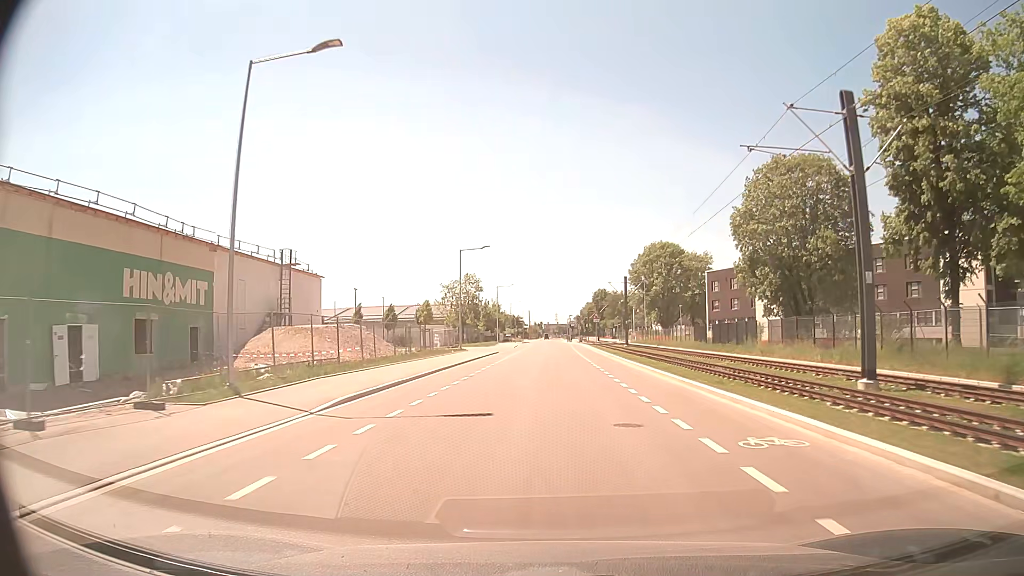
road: residential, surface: asphalt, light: Day
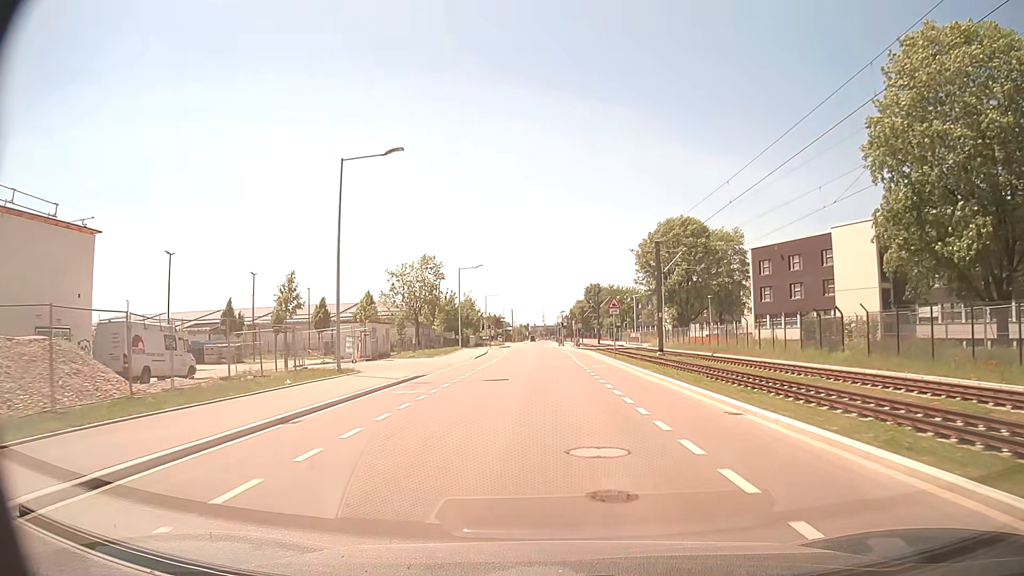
(+0.3, +30.0) m; +2°
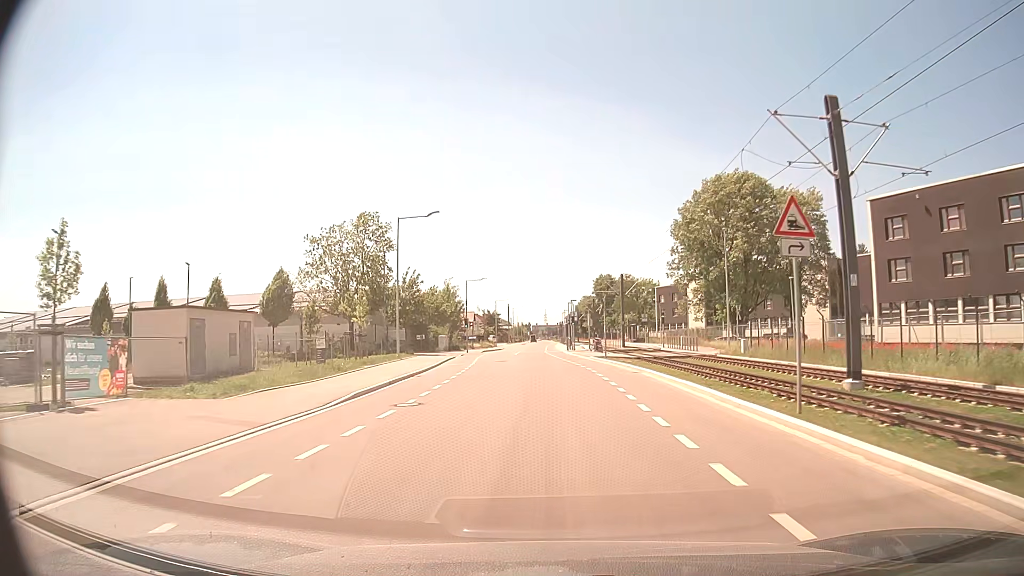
(-0.4, +29.9) m; -1°
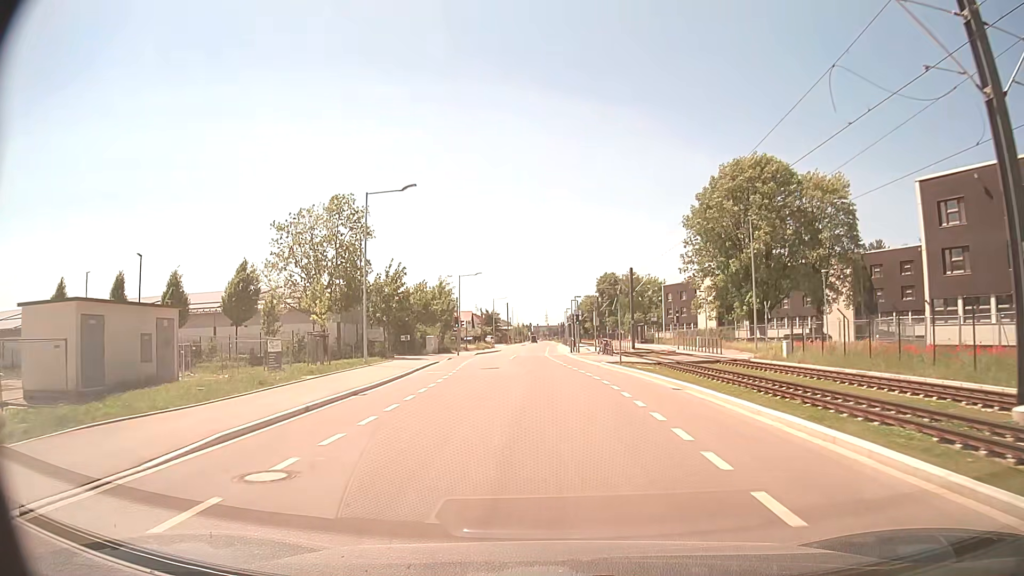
(0.0, +7.4) m; 0°
(0, +10) (0, +20) (-1, +30) (-1, +40) (-1, +50) (-1, +60) (-2, +70) (-2, +80) (-2, +90) (-2, +100) m
